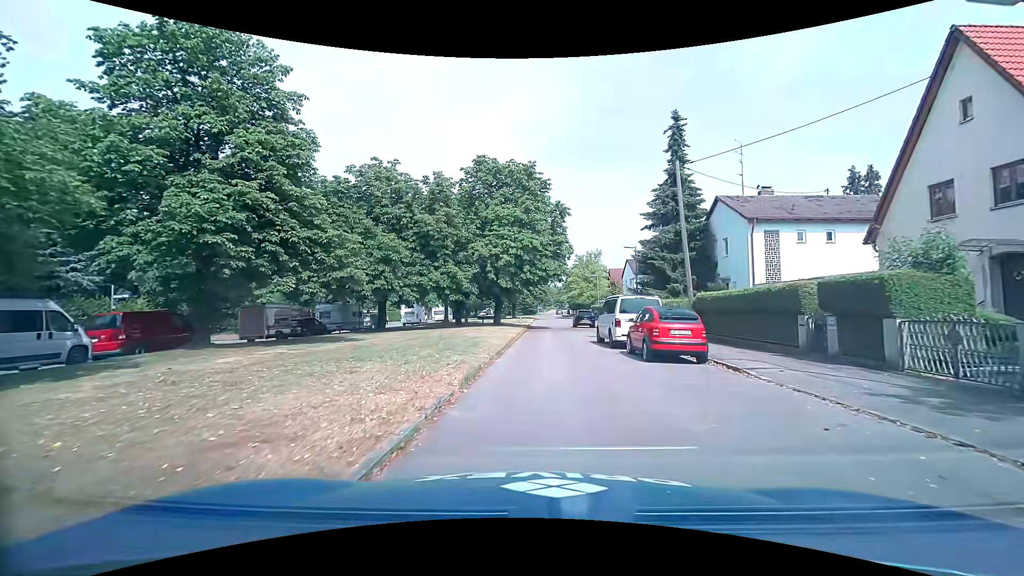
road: residential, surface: asphalt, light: Day
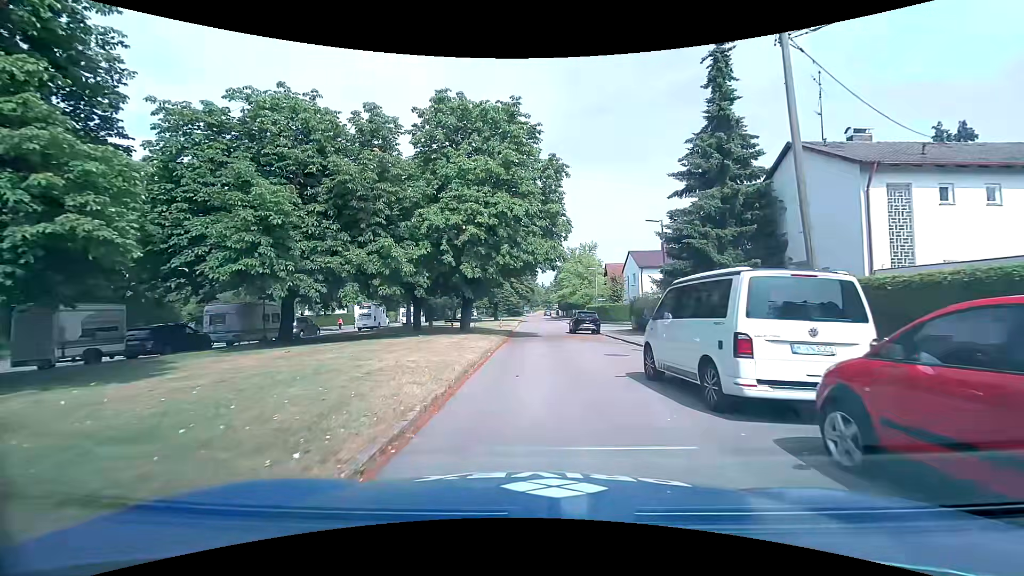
(+0.2, +11.8) m; +2°
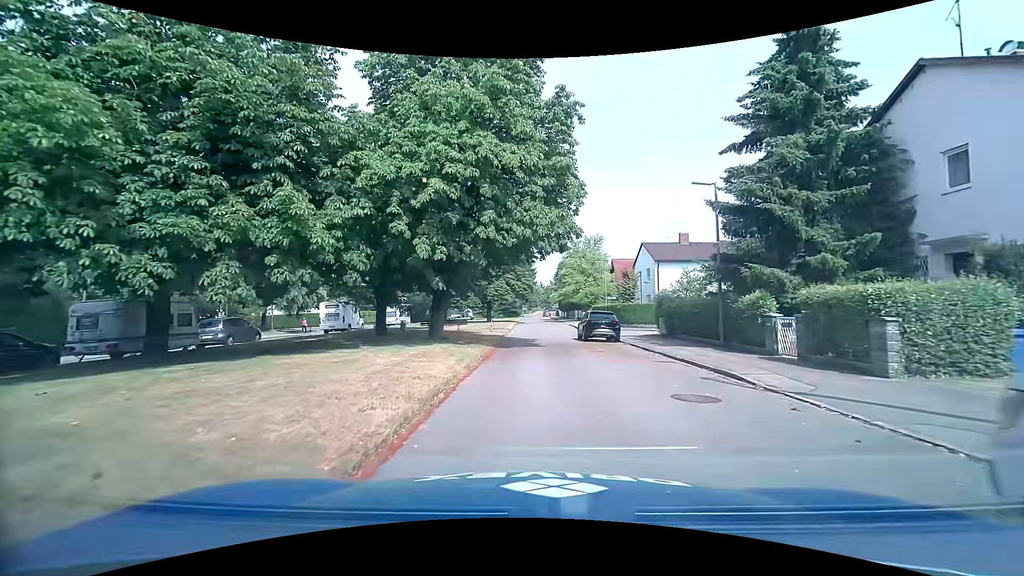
(0.0, +8.1) m; -1°
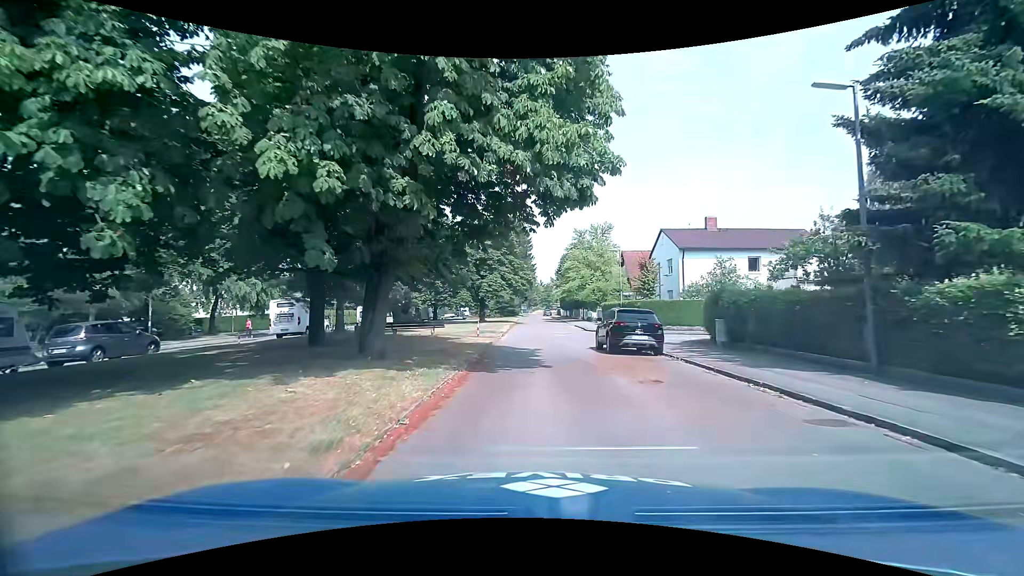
(+0.1, +8.3) m; +1°
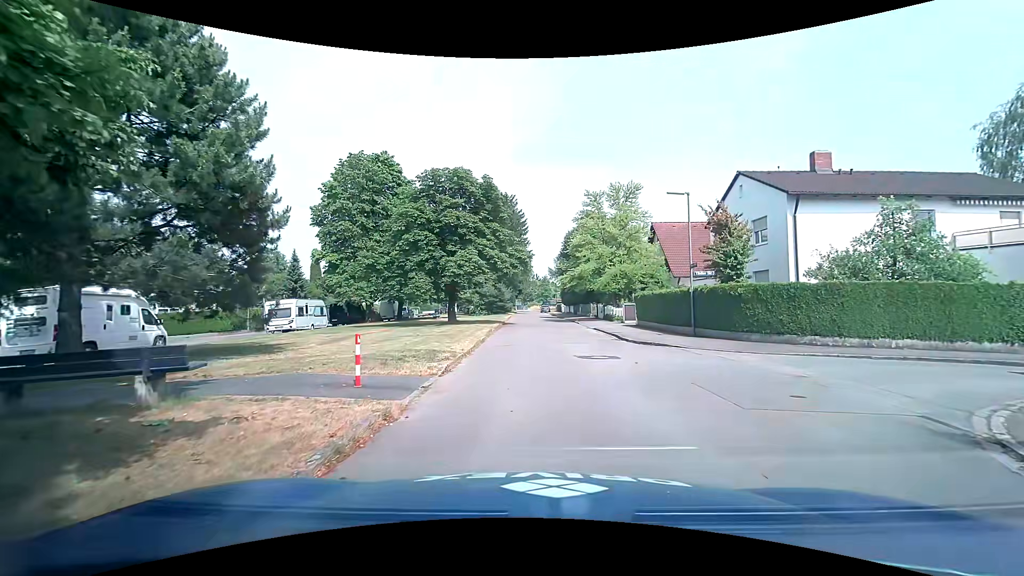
(0.0, +17.5) m; +1°
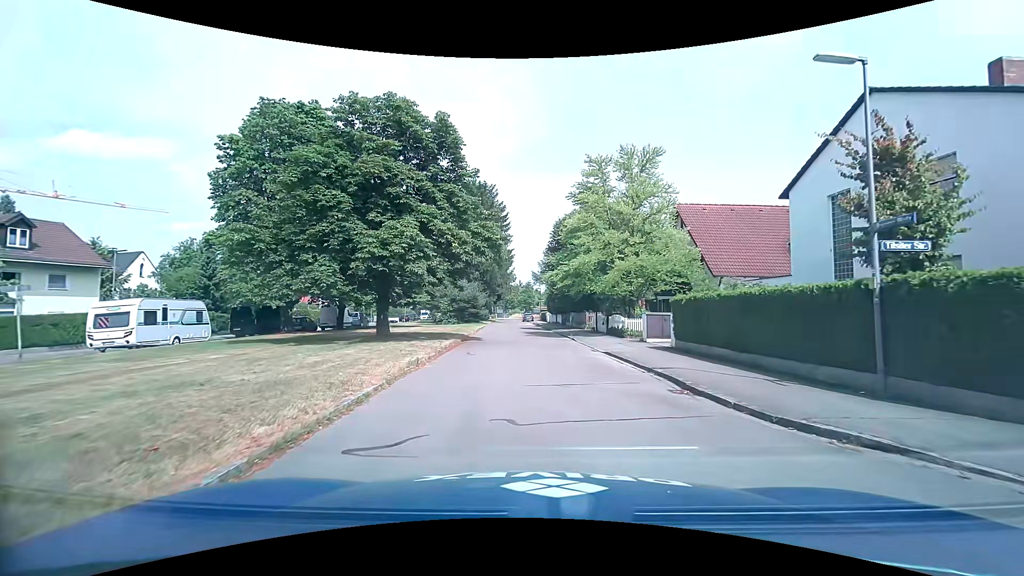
(+0.2, +12.6) m; +1°
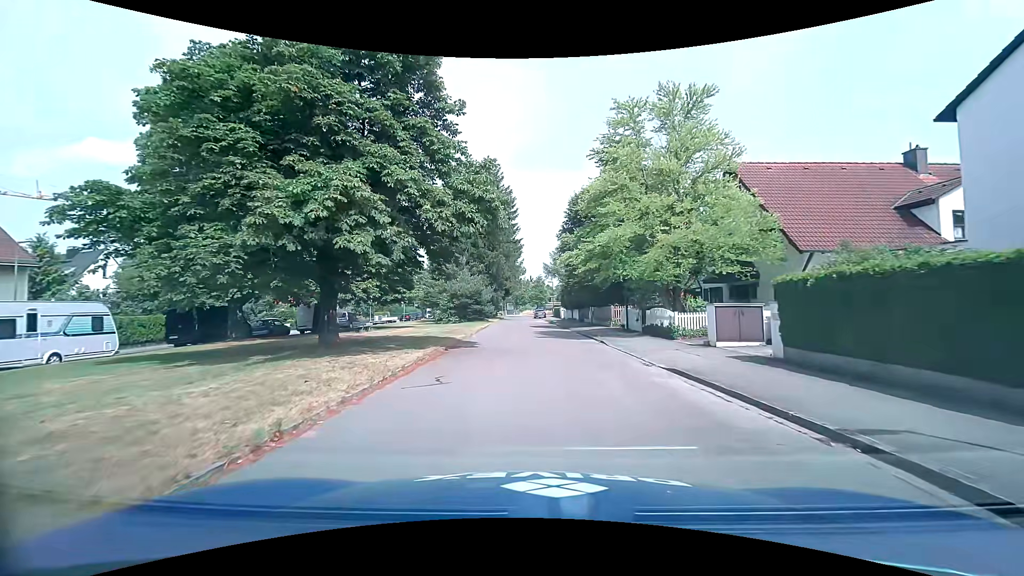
(0.0, +7.6) m; -1°
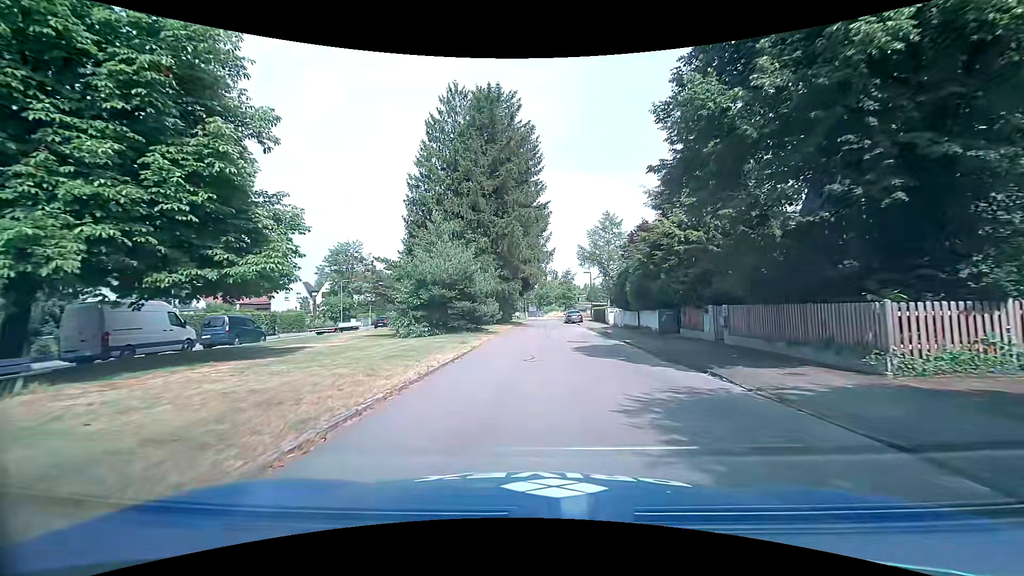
(-0.9, +24.2) m; -3°
